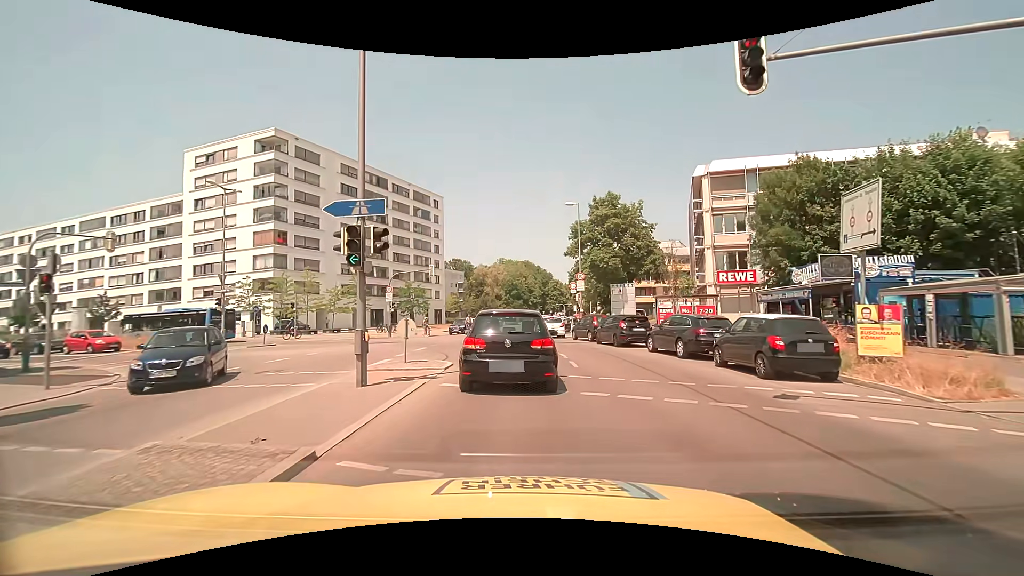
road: secondary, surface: asphalt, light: Day
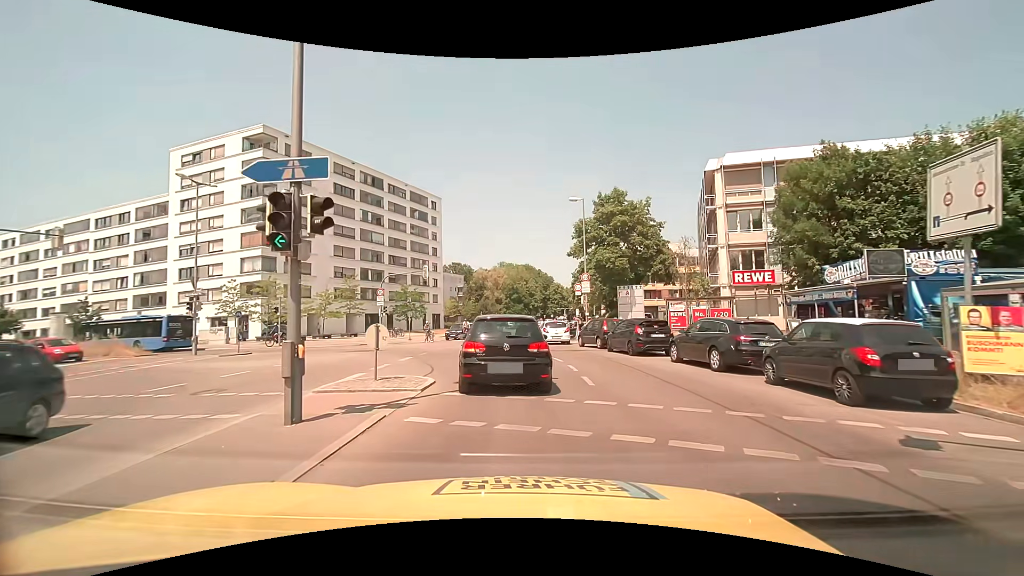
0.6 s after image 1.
(0.0, +3.0) m; 0°
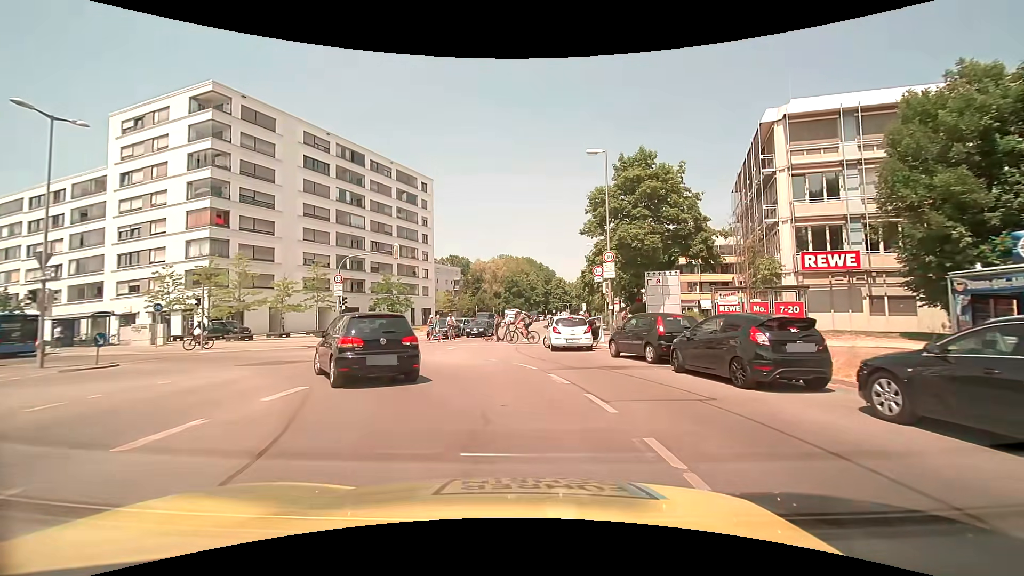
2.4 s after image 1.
(+0.1, +9.7) m; 0°
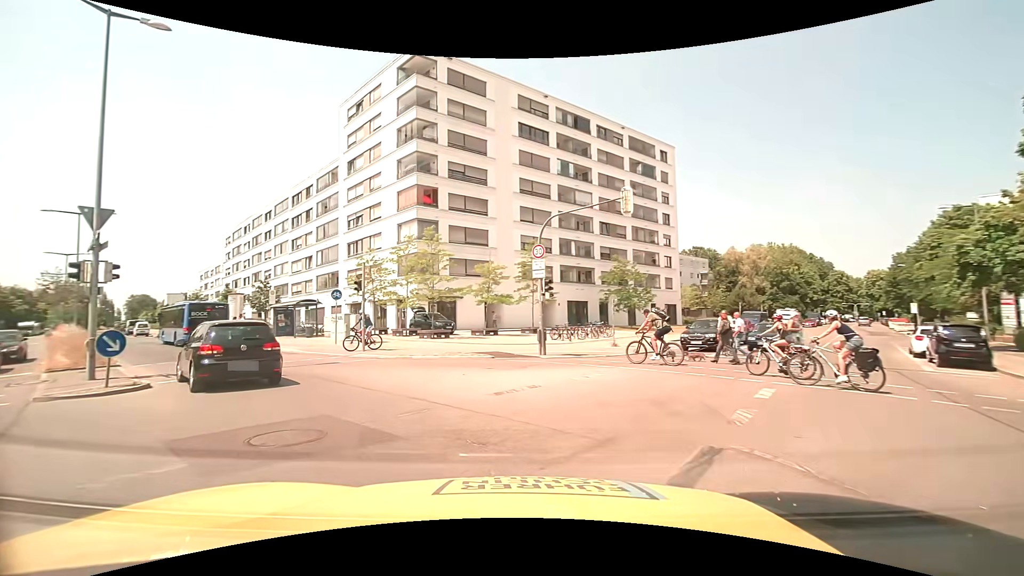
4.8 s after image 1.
(-2.4, +13.4) m; -27°
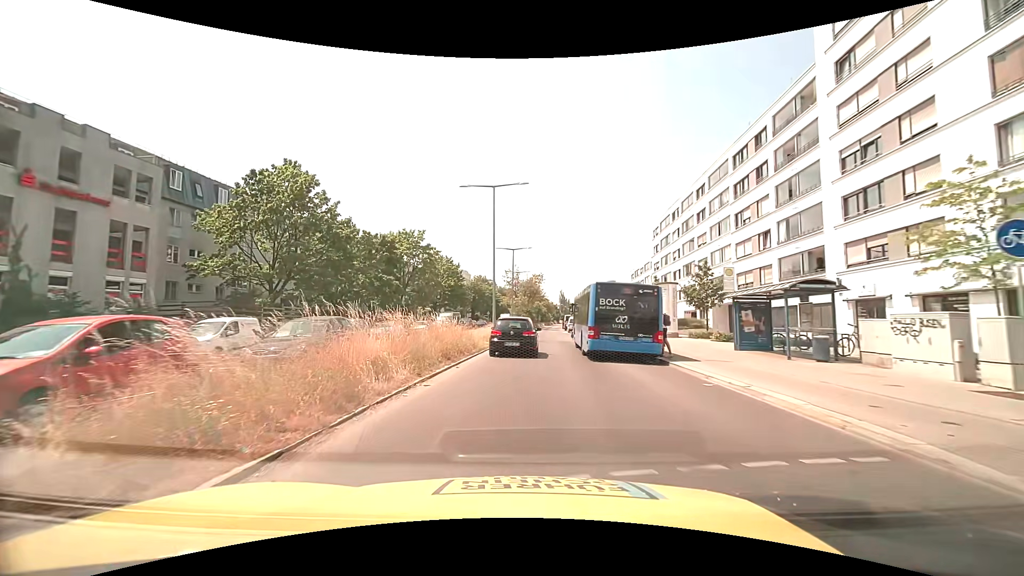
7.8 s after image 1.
(-8.6, +17.4) m; -46°
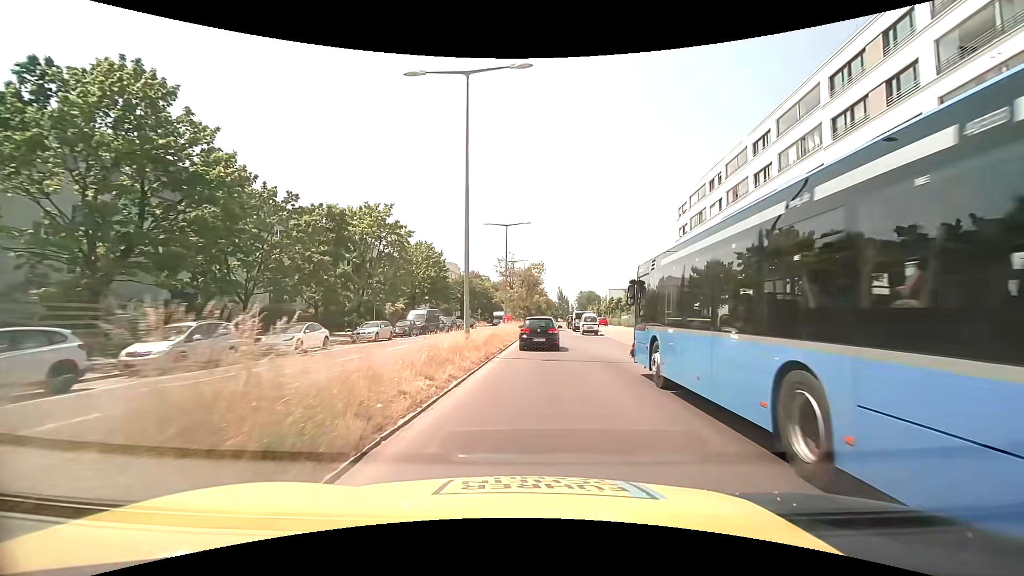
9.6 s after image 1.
(0.0, +16.2) m; 0°
(0, +10) (+1, +20) (+1, +30) (+2, +40) (+3, +50) (+4, +60) (+4, +70) (+5, +80) (+6, +90) (+6, +100) m
